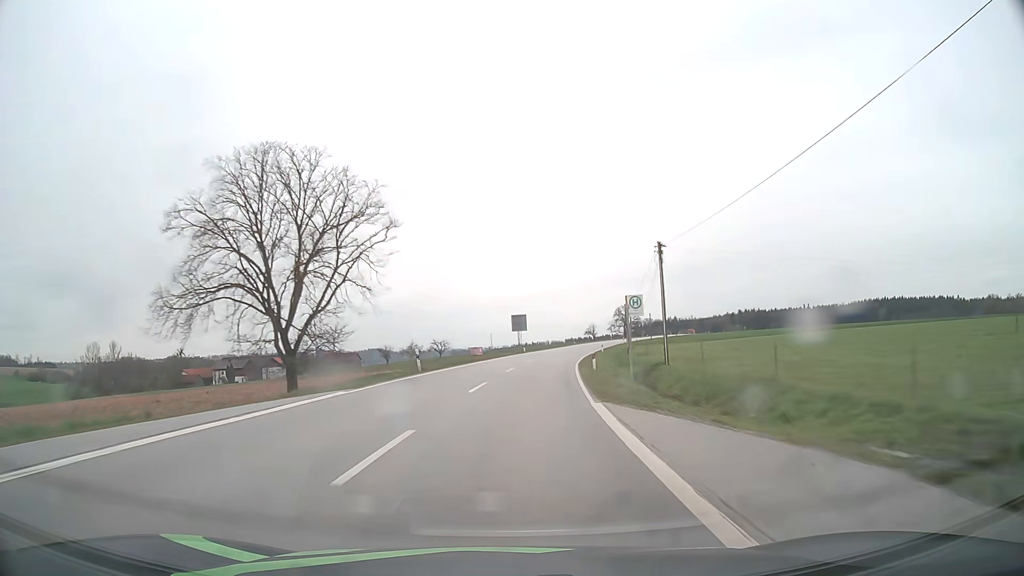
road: secondary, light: Day
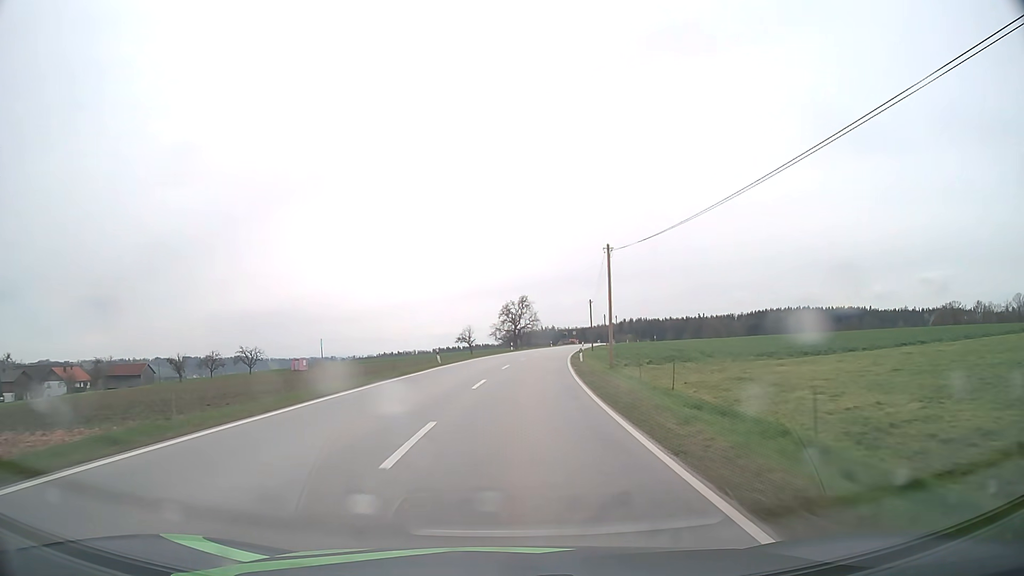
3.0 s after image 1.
(+7.1, +70.4) m; +11°
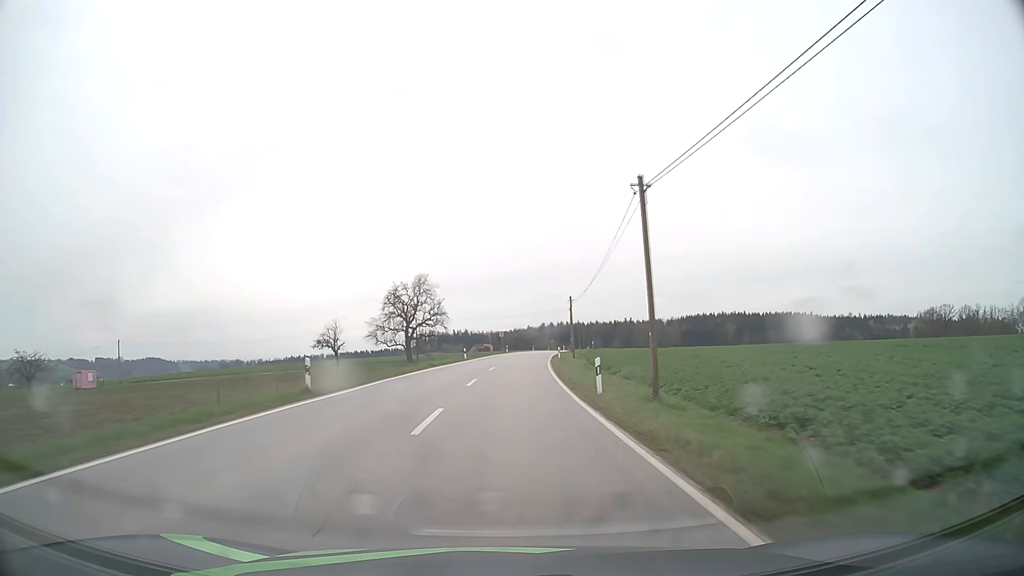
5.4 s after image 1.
(+3.5, +57.1) m; +7°
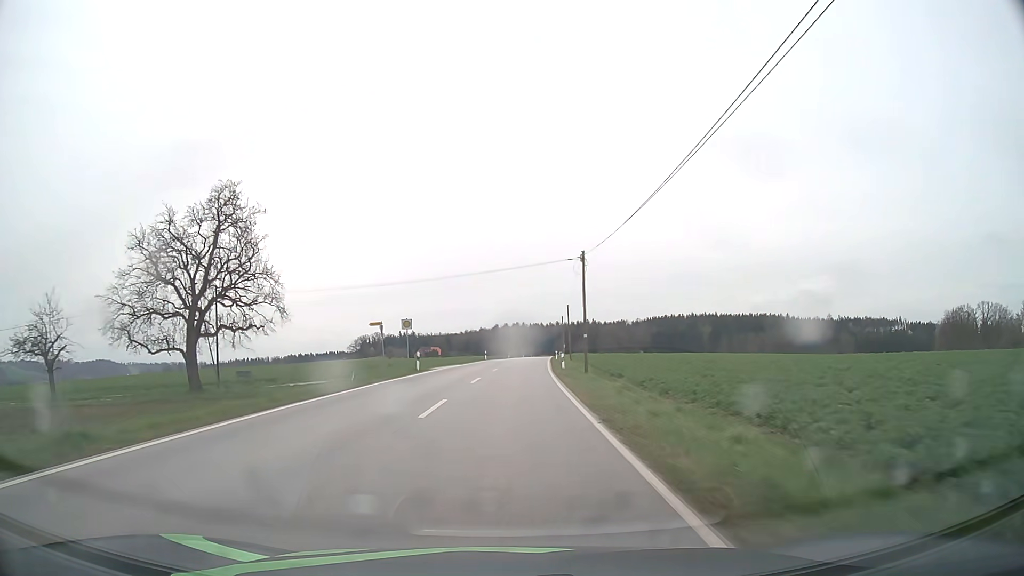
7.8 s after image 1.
(+2.3, +57.6) m; +4°
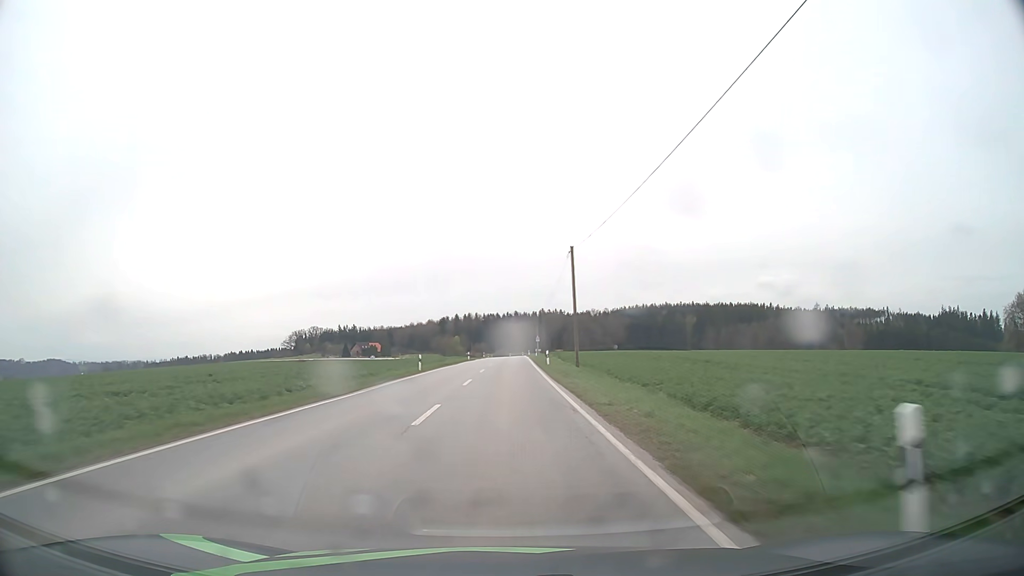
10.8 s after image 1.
(+3.0, +72.5) m; +4°
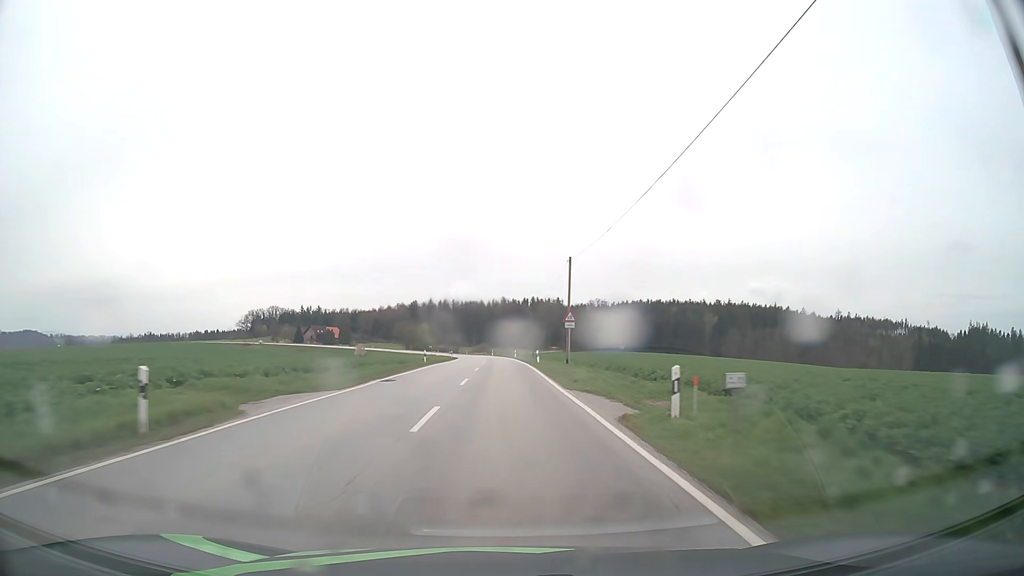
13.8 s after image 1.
(+0.6, +73.3) m; +1°
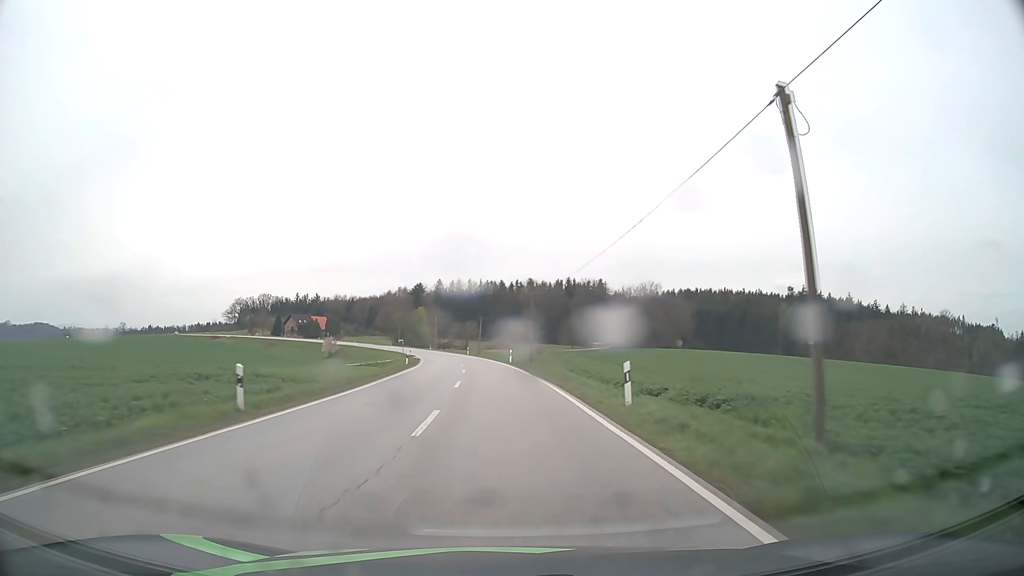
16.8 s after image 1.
(-0.6, +72.3) m; -2°
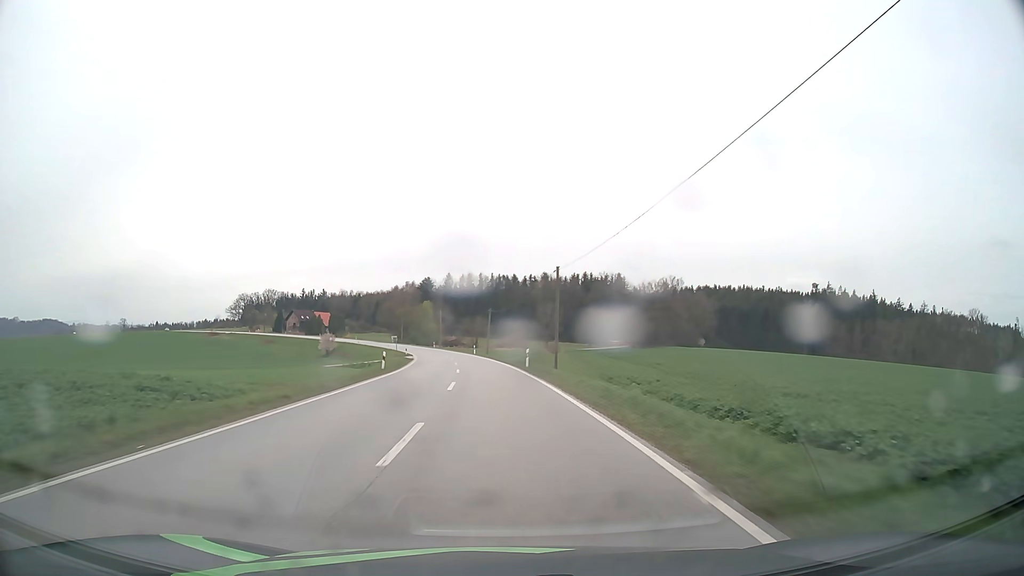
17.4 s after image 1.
(-0.1, +14.5) m; -1°
(0, +10) (0, +20) (-1, +30) (-1, +40) (-2, +50) (-3, +60) (-5, +70) (-6, +80) (-8, +90) (-10, +99) m
